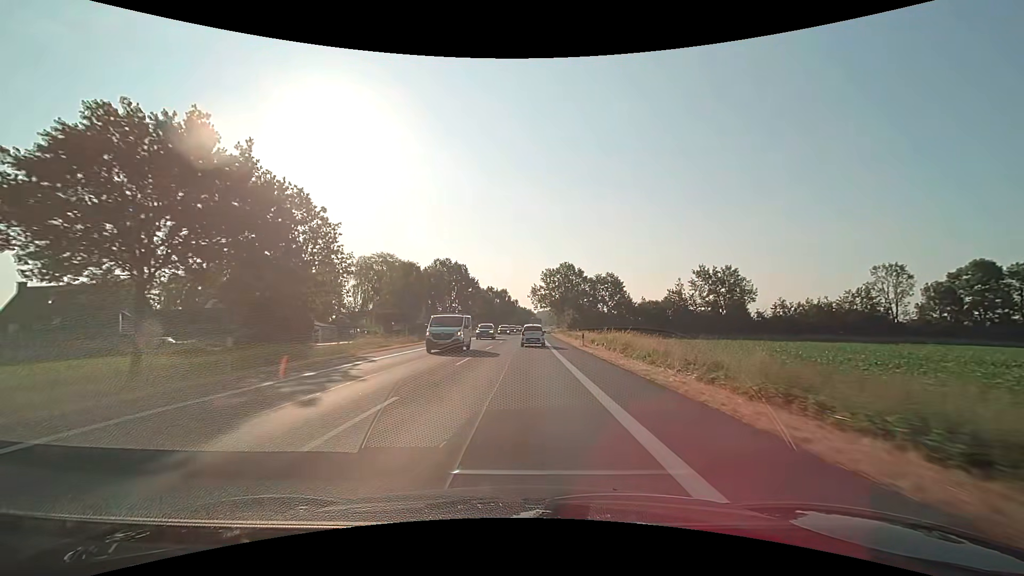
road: primary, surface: asphalt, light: Day
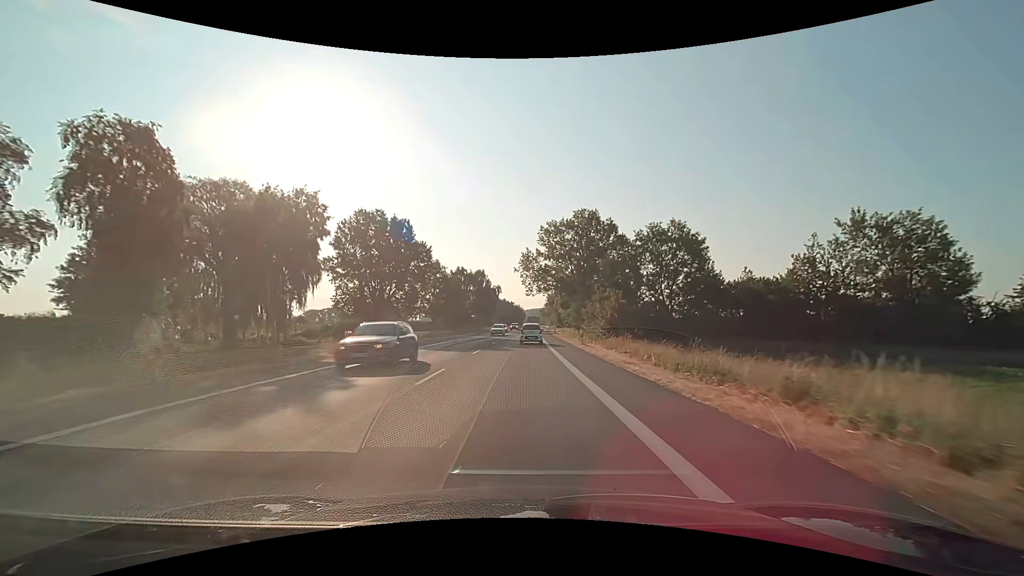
(+0.5, +54.6) m; +1°
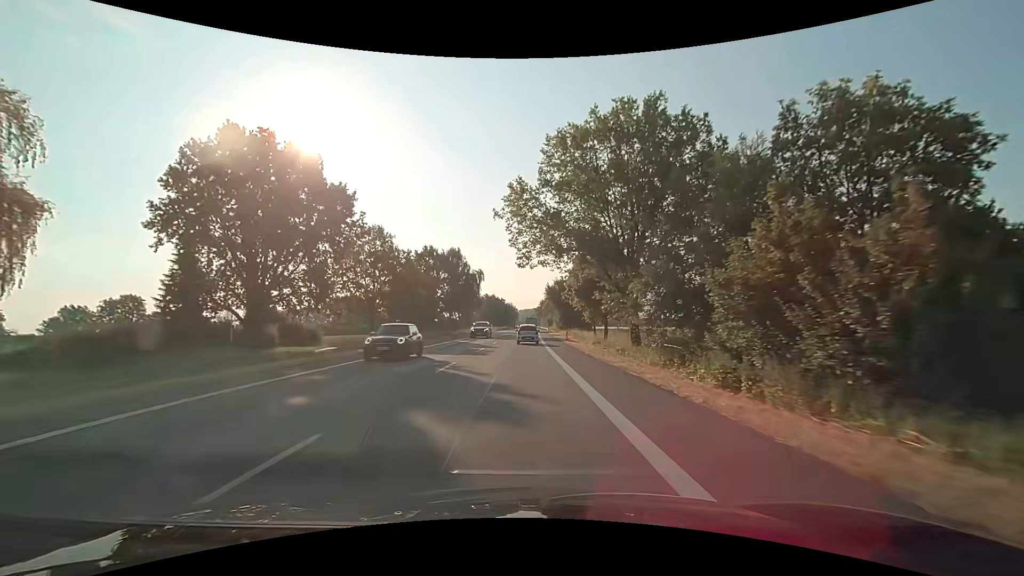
(+0.2, +33.0) m; +1°
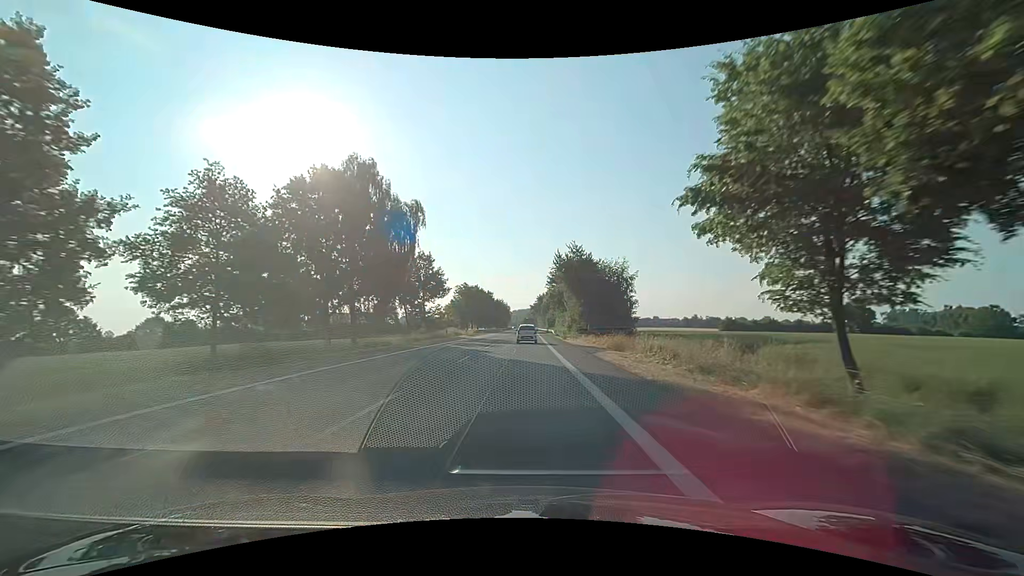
(+0.2, +44.7) m; +1°
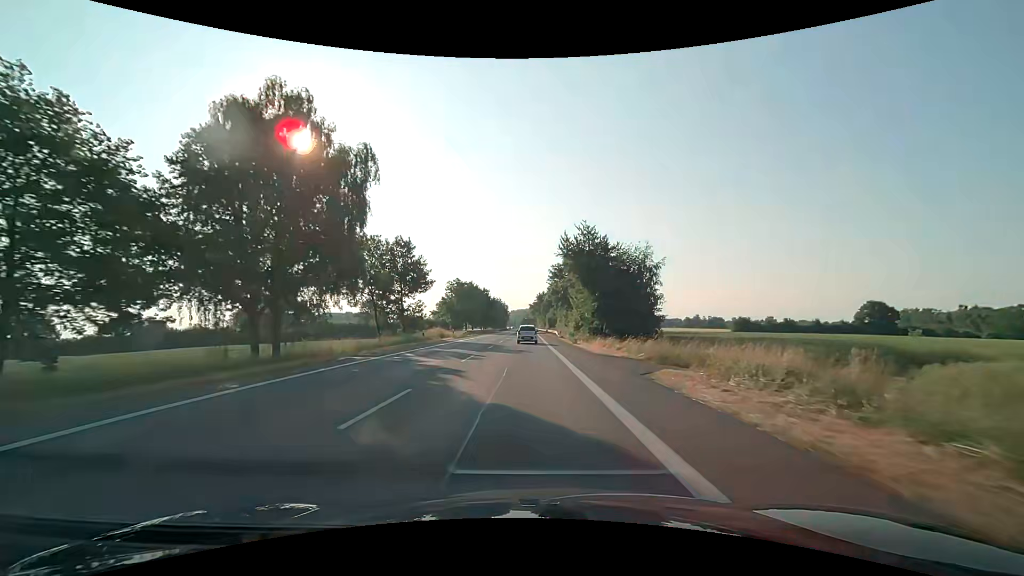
(0.0, +11.4) m; 0°
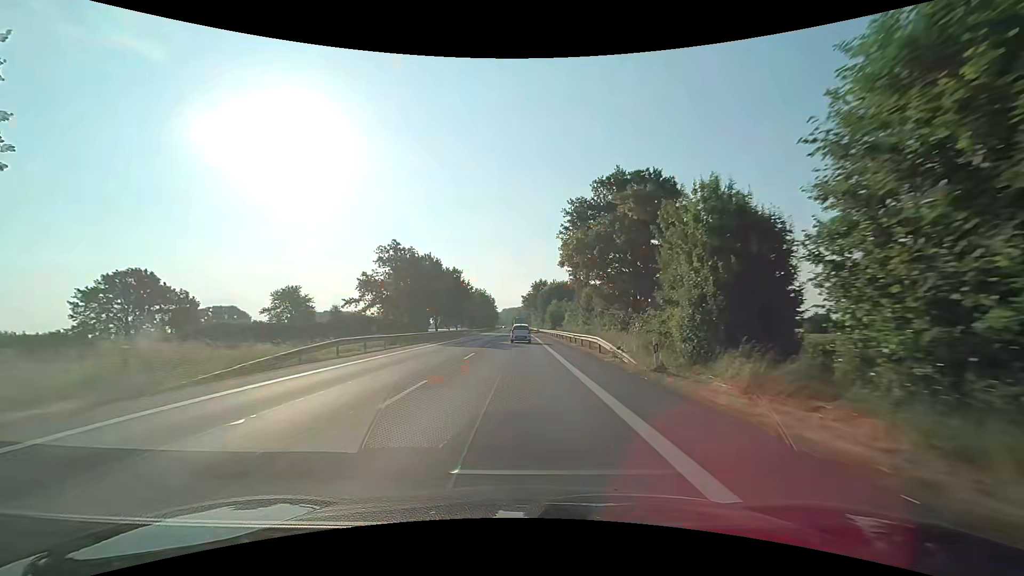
(+0.8, +46.6) m; +1°
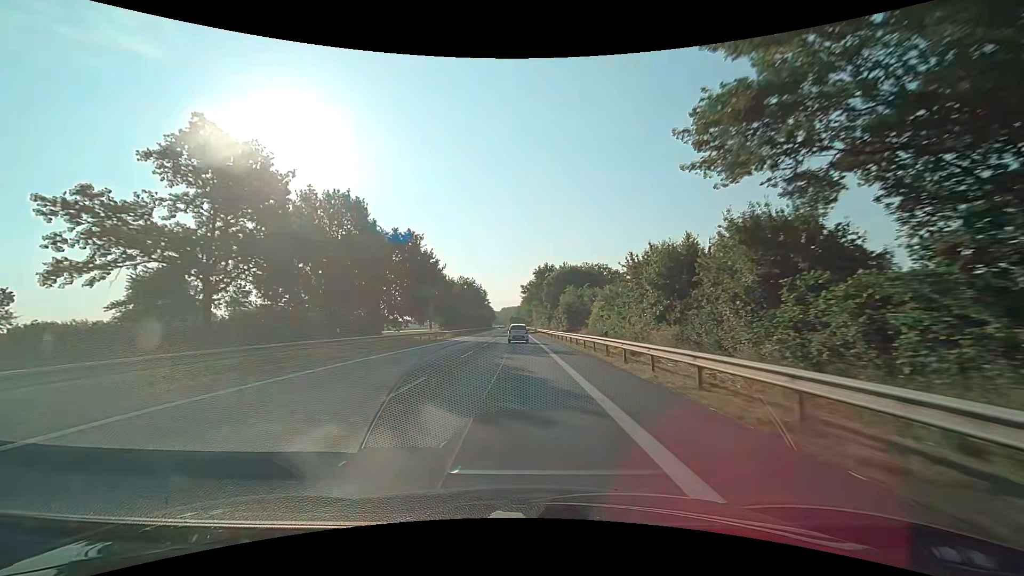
(+0.1, +35.7) m; 0°
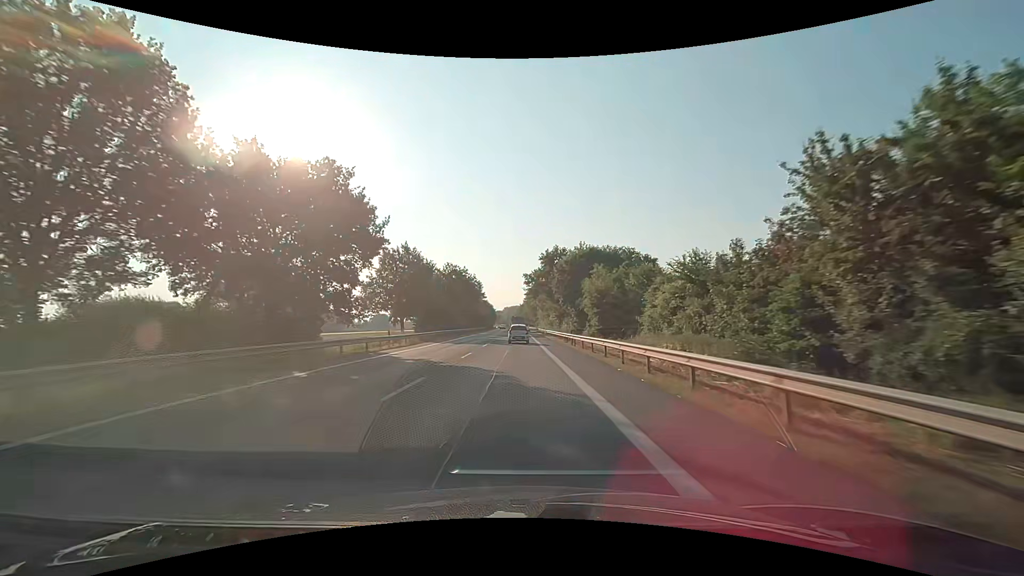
(-0.1, +23.8) m; -1°
(0, +10) (0, +20) (0, +30) (0, +40) (0, +50) (0, +60) (-1, +70) (-1, +80) (-1, +90) (-1, +100) m
